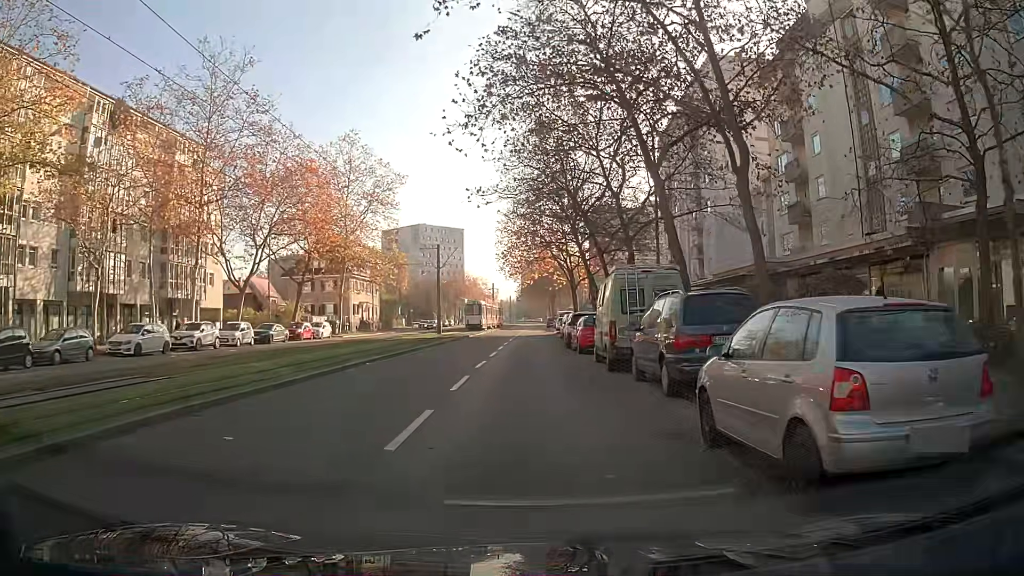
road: tertiary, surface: asphalt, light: Day
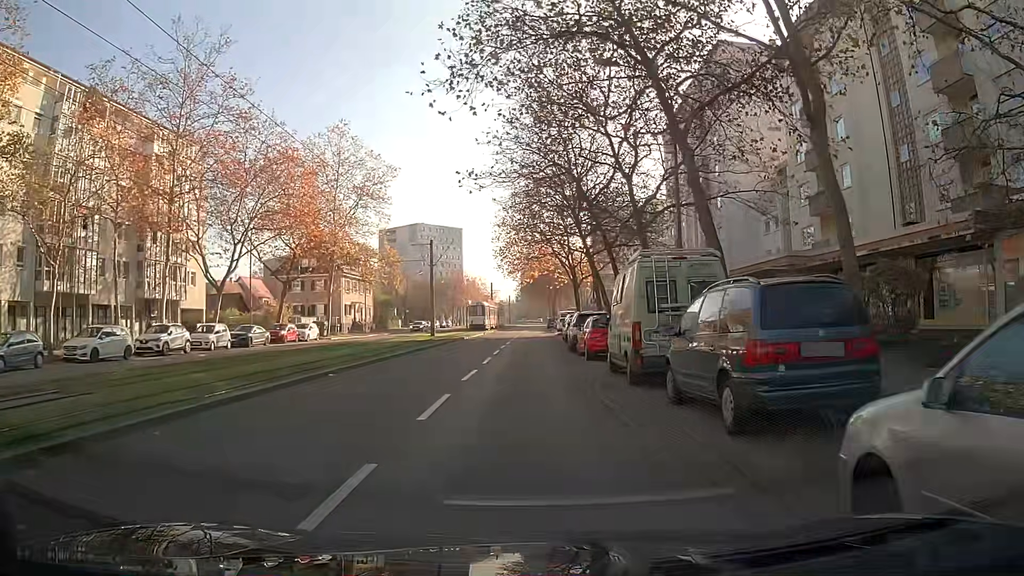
(0.0, +3.6) m; 0°
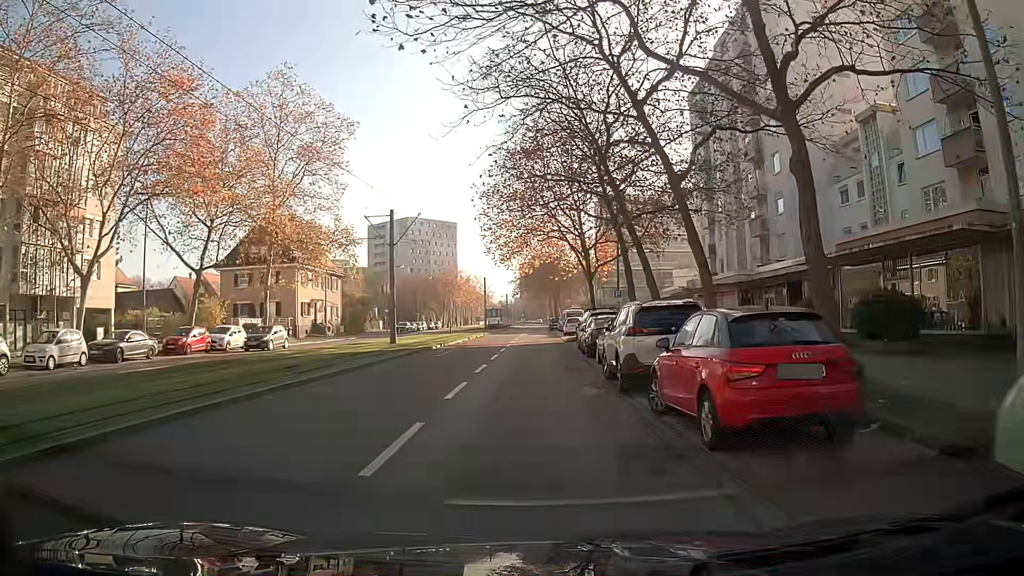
(-0.2, +14.9) m; 0°
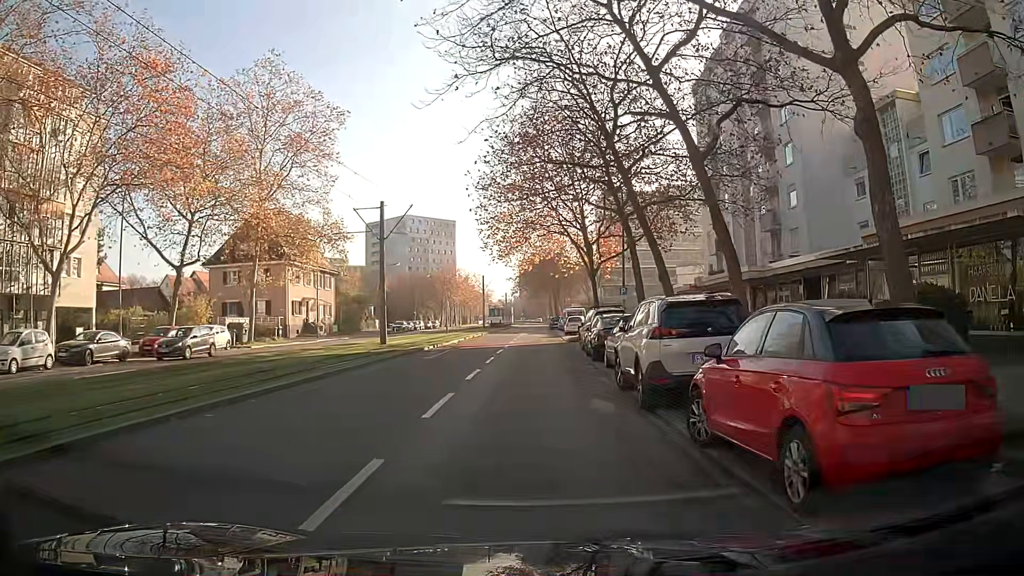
(0.0, +2.4) m; 0°
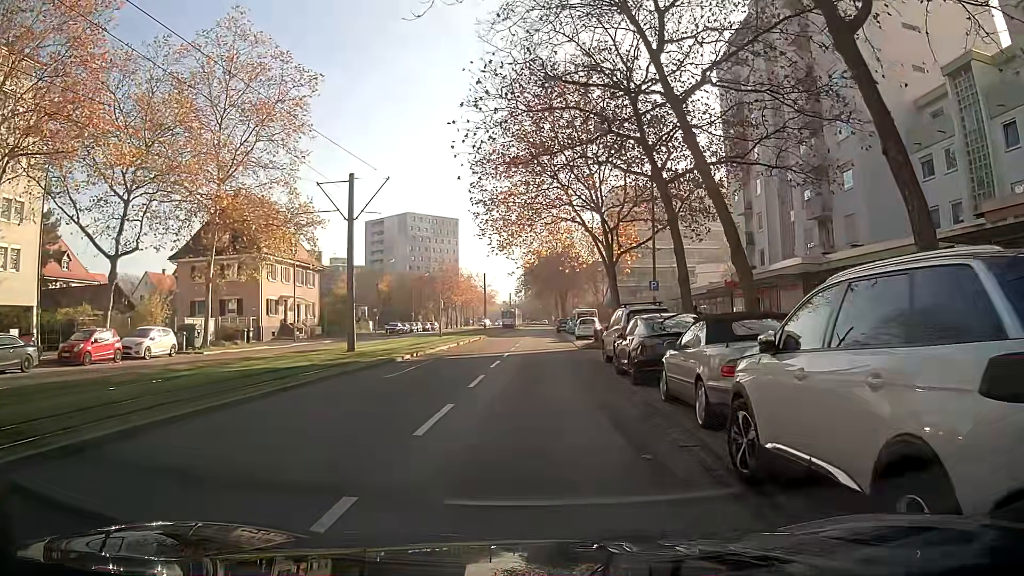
(0.0, +7.4) m; +1°
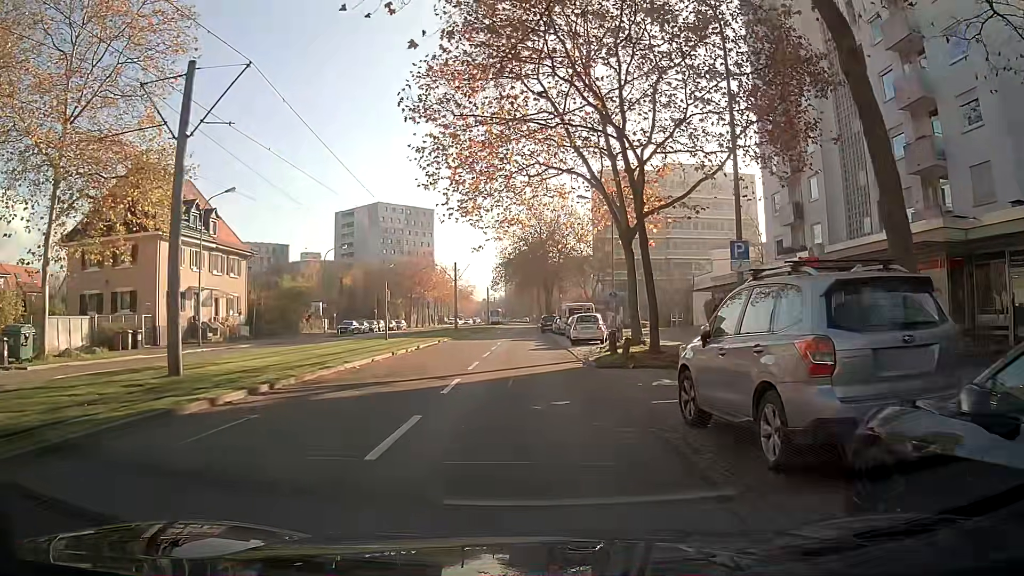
(0.0, +13.5) m; 0°
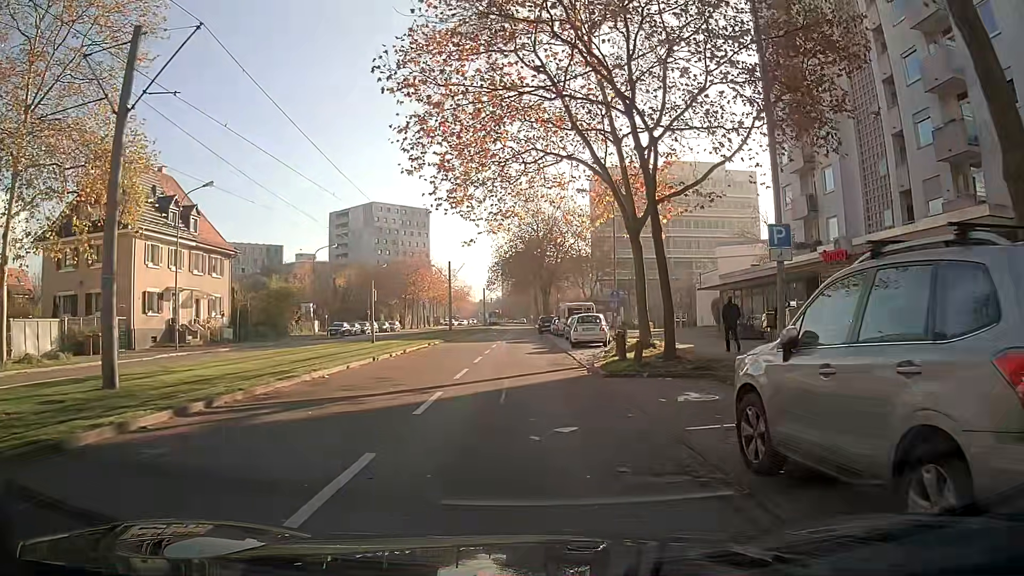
(0.0, +2.6) m; 0°
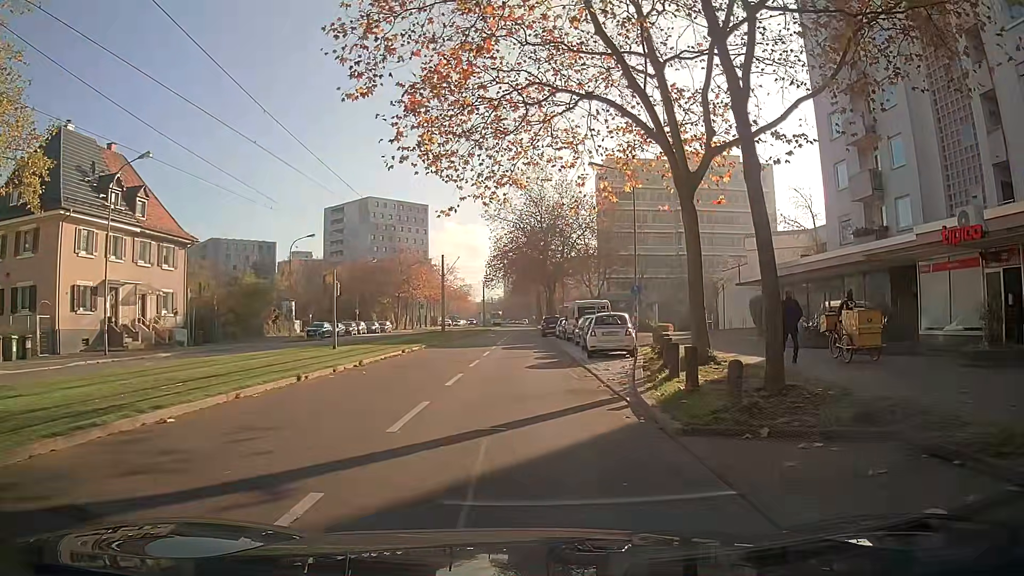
(0.0, +7.5) m; -1°
